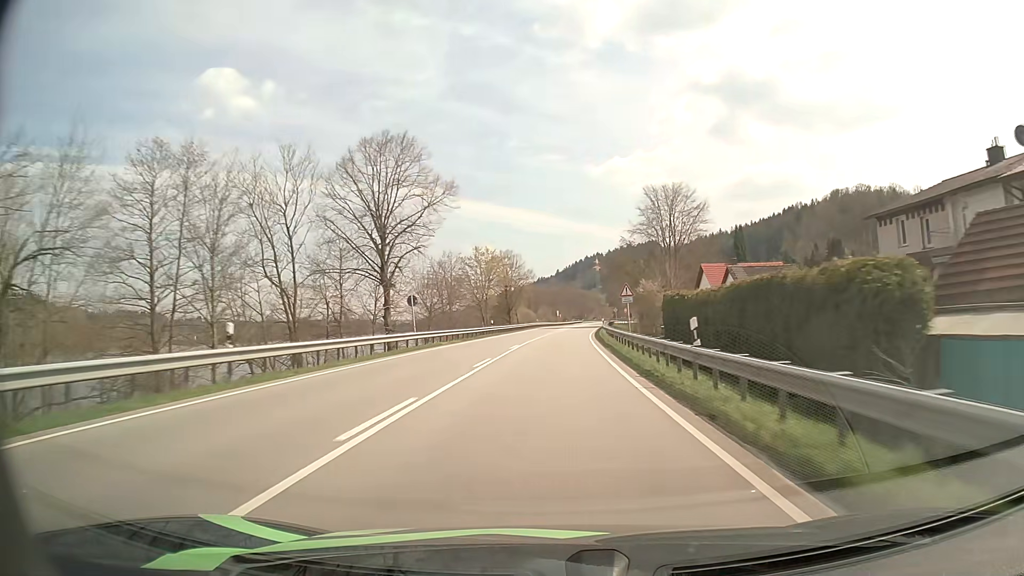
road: primary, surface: asphalt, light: Day
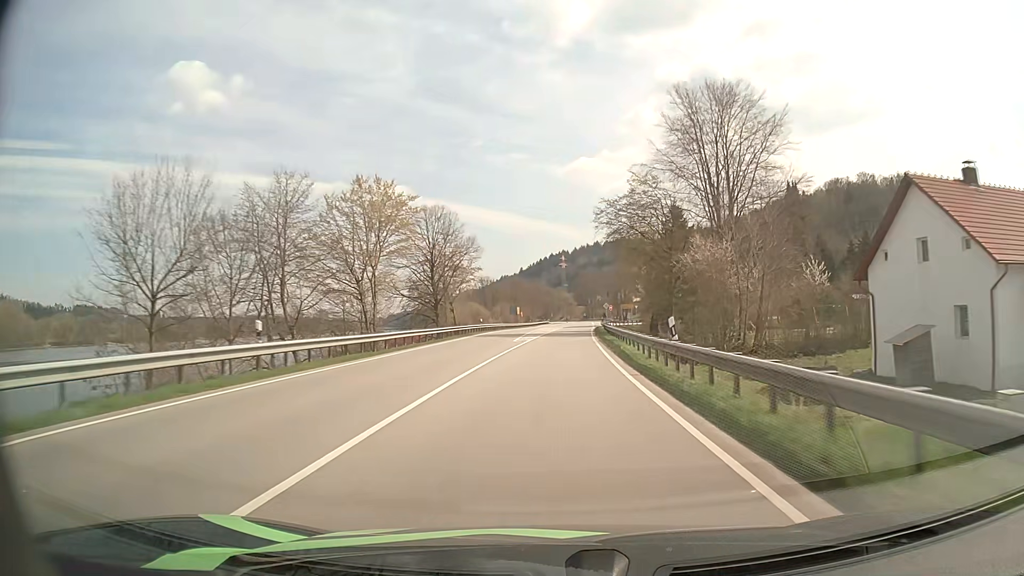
(+1.2, +45.8) m; +3°
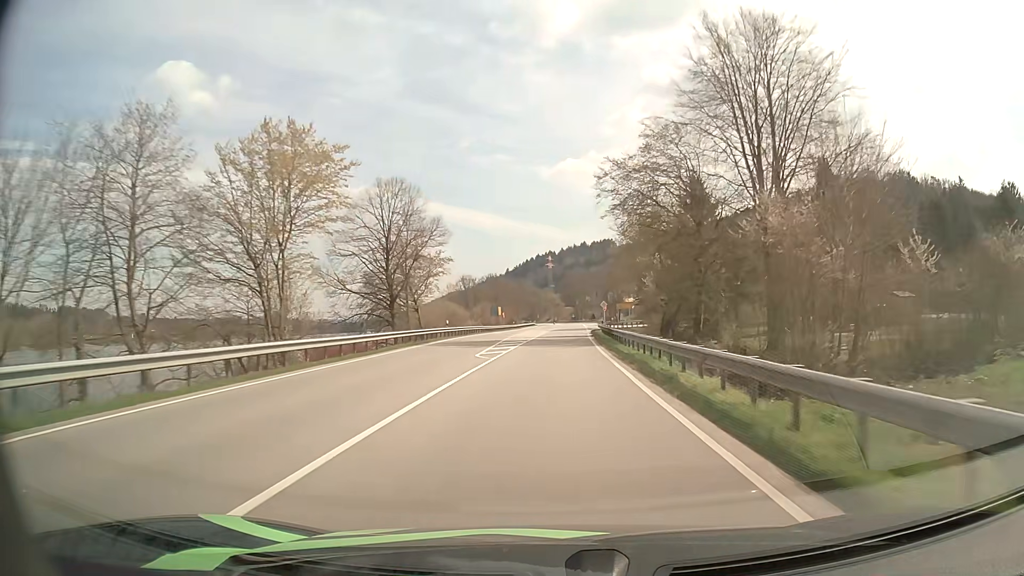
(+0.2, +14.9) m; +1°
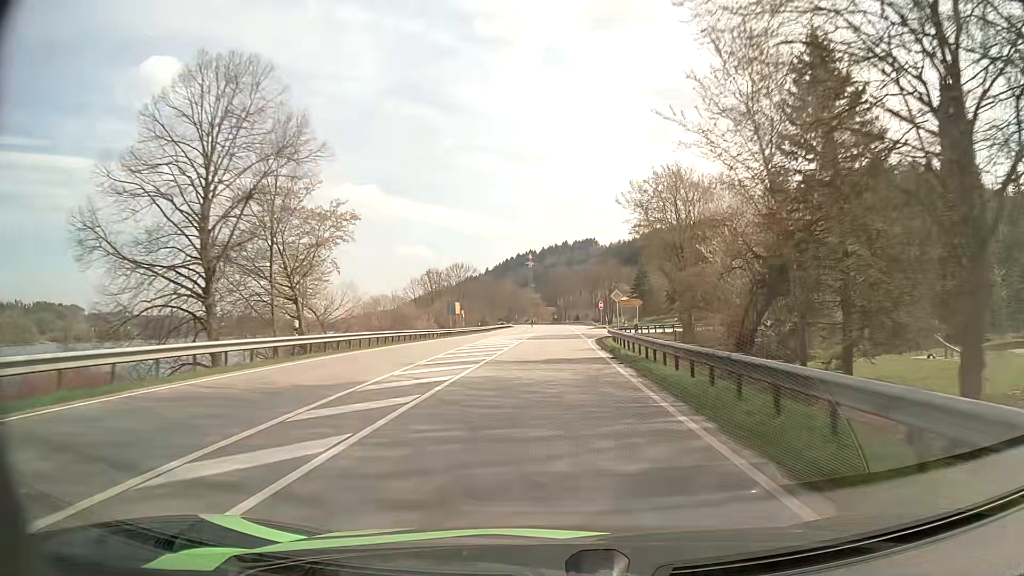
(+0.5, +29.3) m; +2°
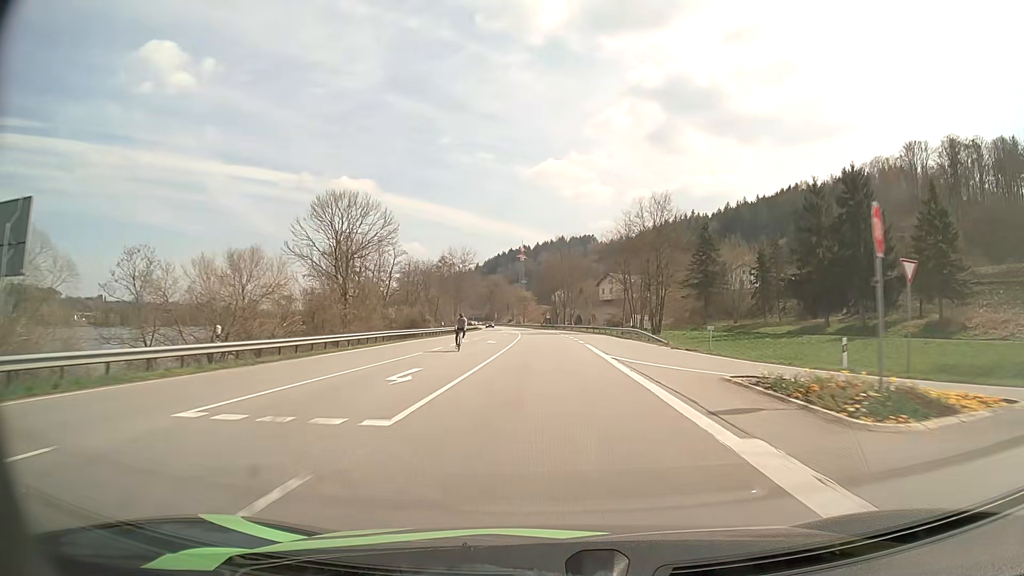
(+1.0, +72.1) m; +1°
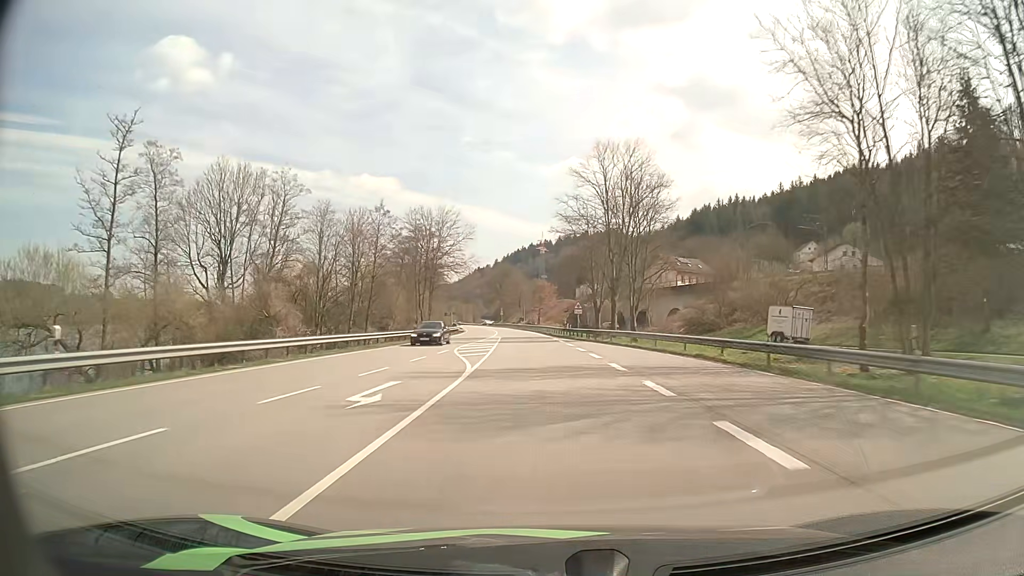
(-0.4, +58.1) m; -2°
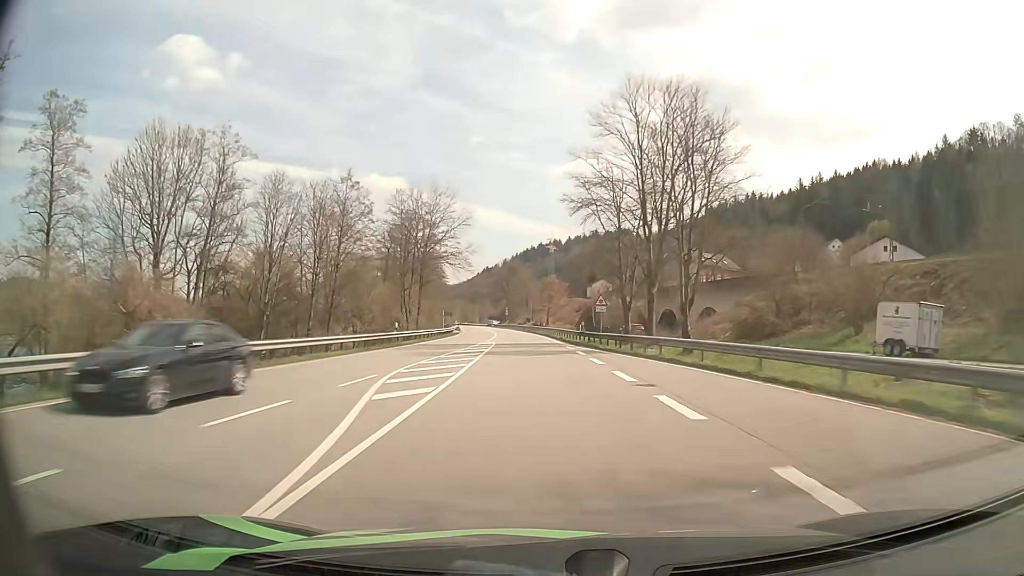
(-0.1, +14.7) m; -1°
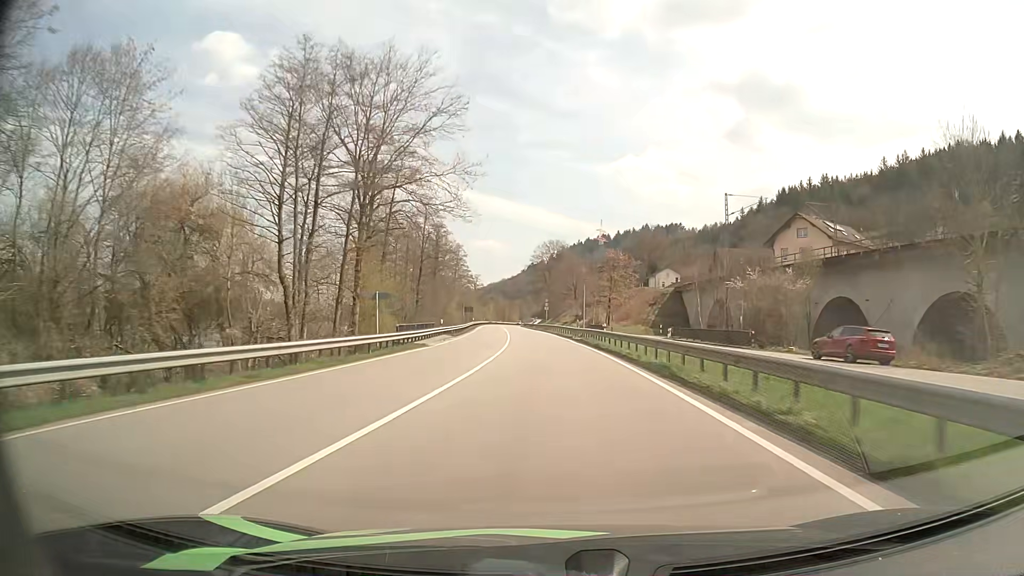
(-1.5, +44.5) m; -4°
(0, +10) (0, +20) (0, +30) (-1, +40) (-1, +50) (-2, +60) (-2, +70) (-3, +80) (-4, +90) (-5, +100) m
